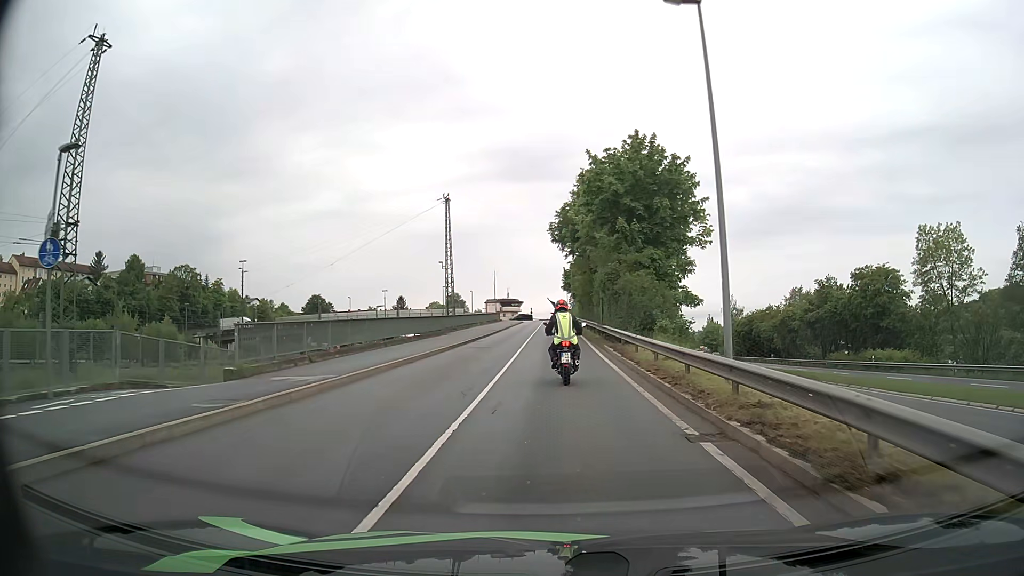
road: unclassified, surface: asphalt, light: Day
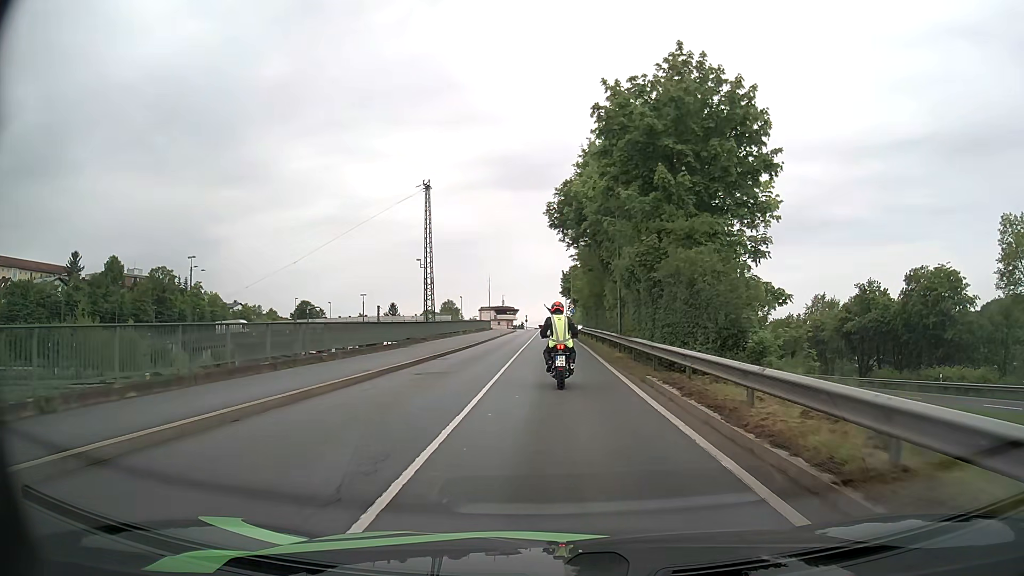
(0.0, +12.5) m; 0°
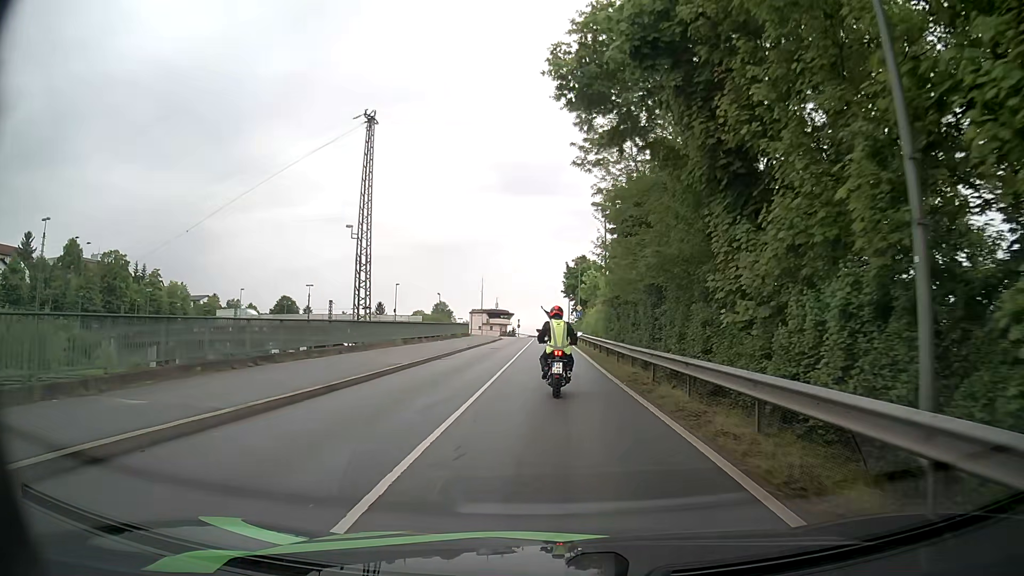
(0.0, +25.0) m; 0°
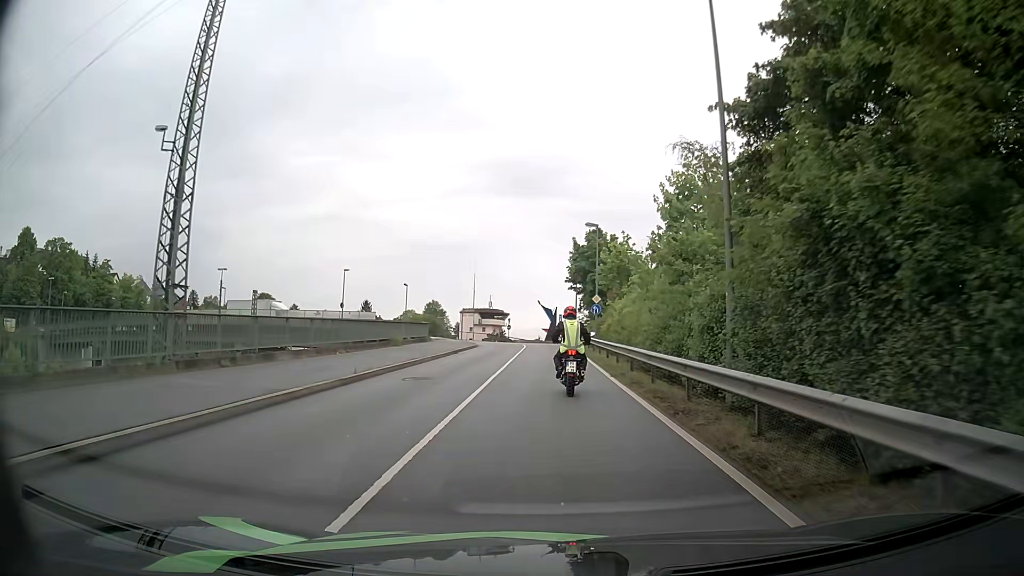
(-0.1, +24.4) m; -1°
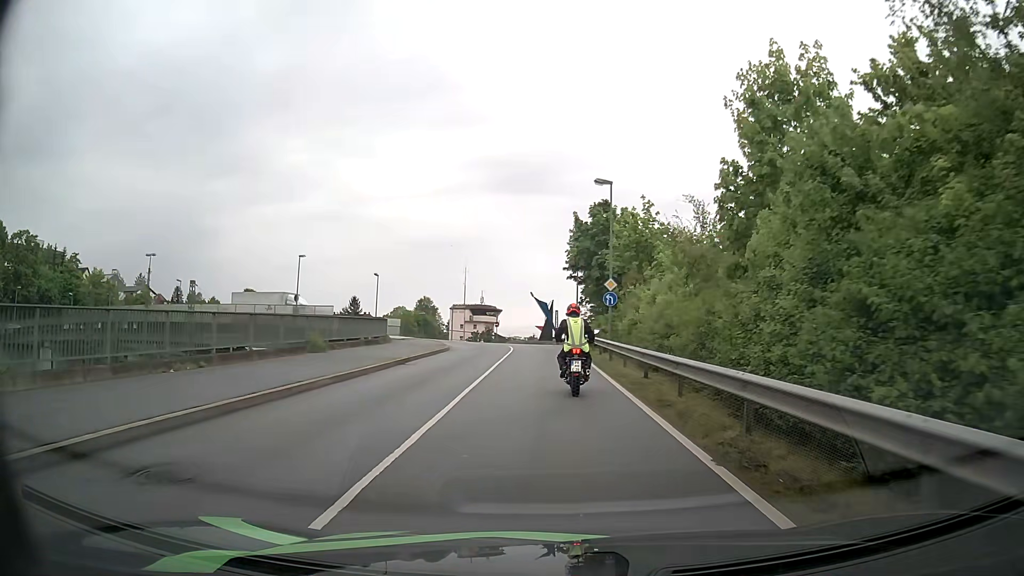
(+0.2, +12.0) m; +2°
(0, +10) (0, +20) (0, +30) (0, +40) (-2, +50) (-8, +58) (-16, +63) (-26, +66) (-35, +69) (-45, +72) m
